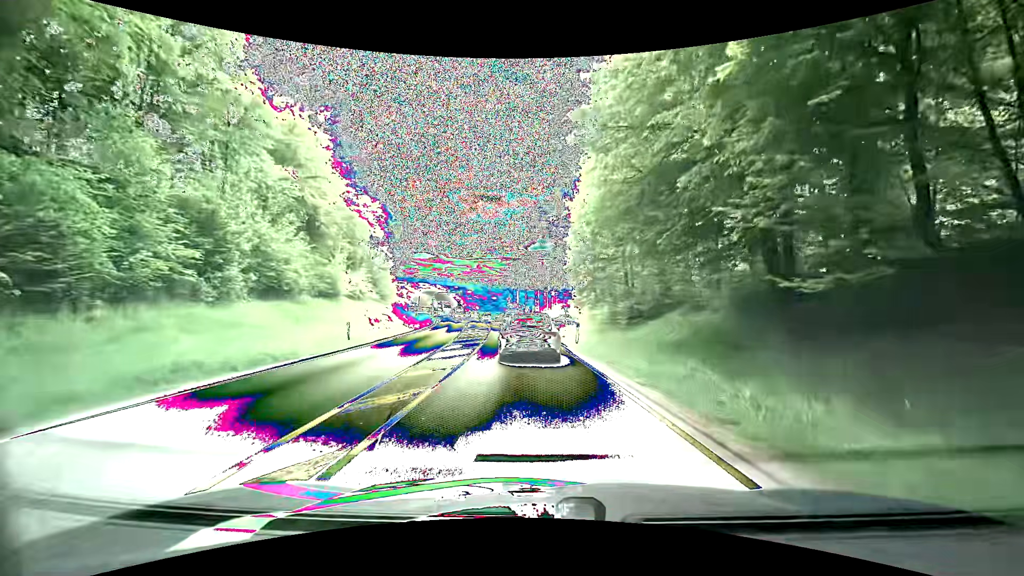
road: primary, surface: asphalt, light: Day
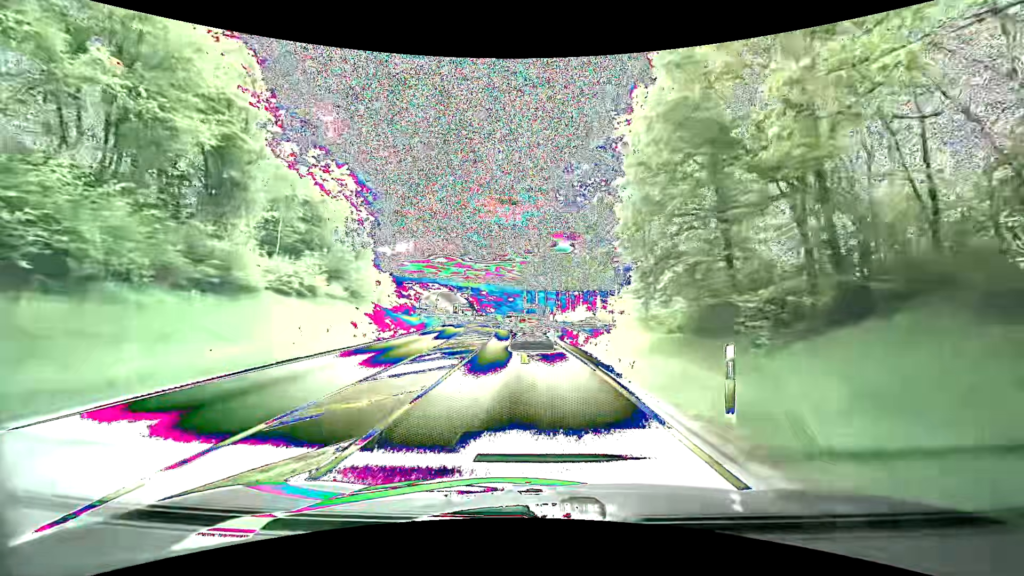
(-0.8, +17.0) m; -4°
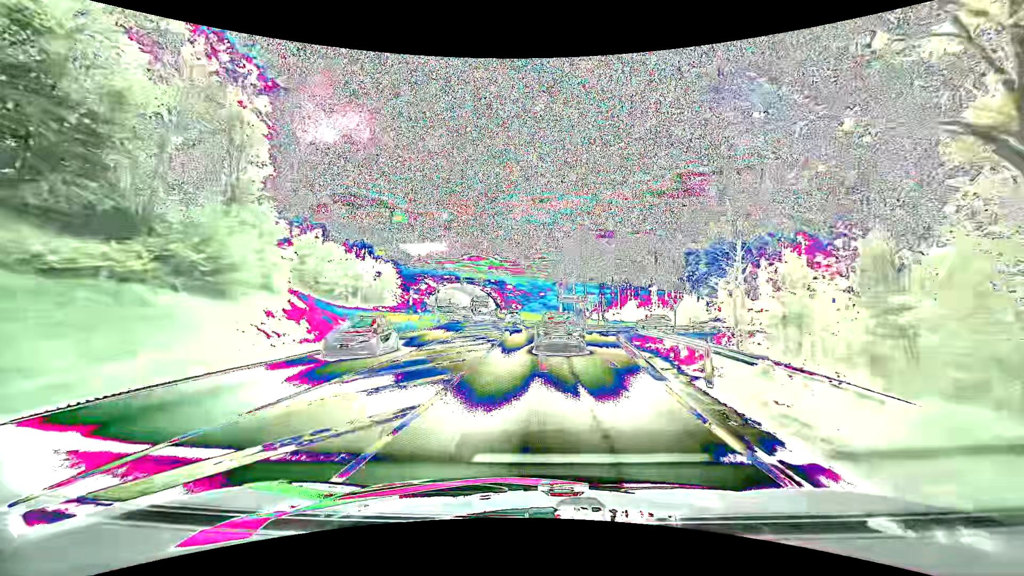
(-0.9, +27.8) m; -4°
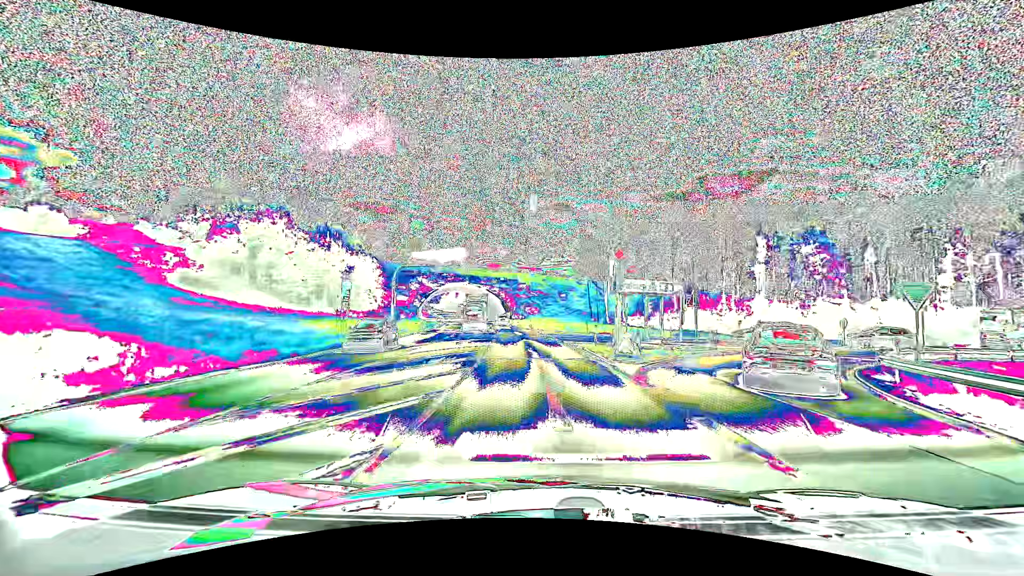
(-0.3, +27.4) m; -2°
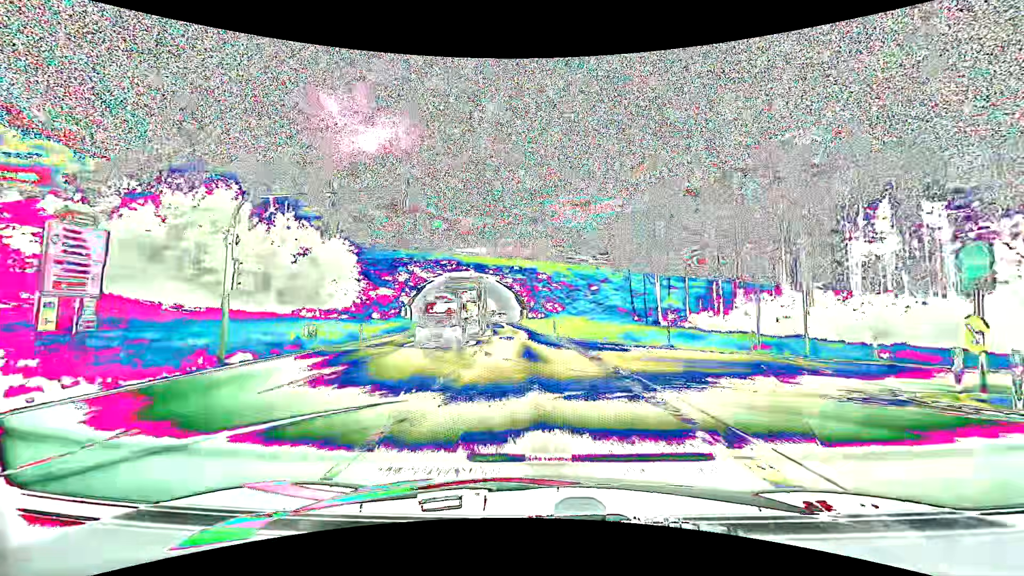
(-0.4, +24.3) m; -2°
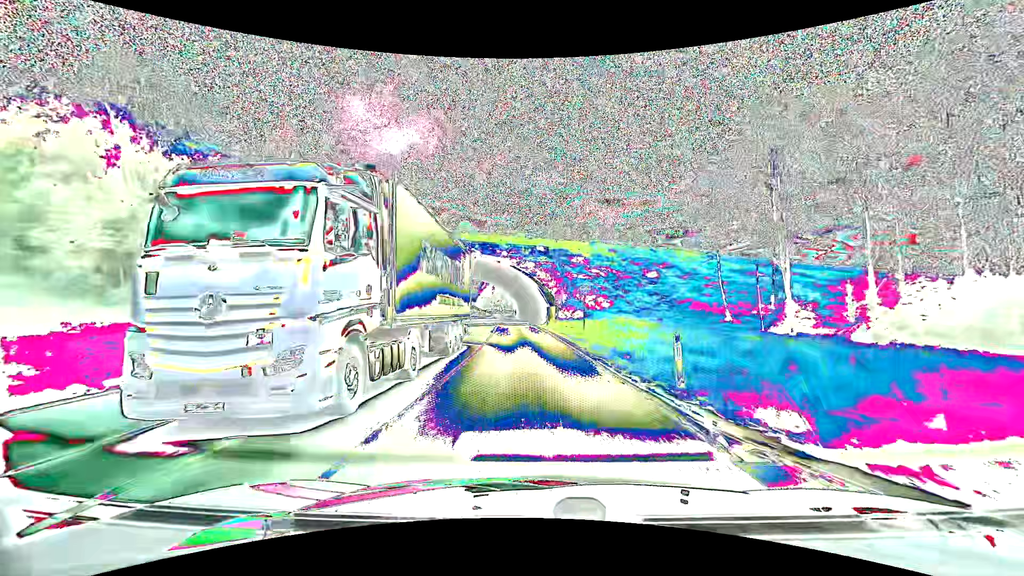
(-0.7, +26.4) m; -3°
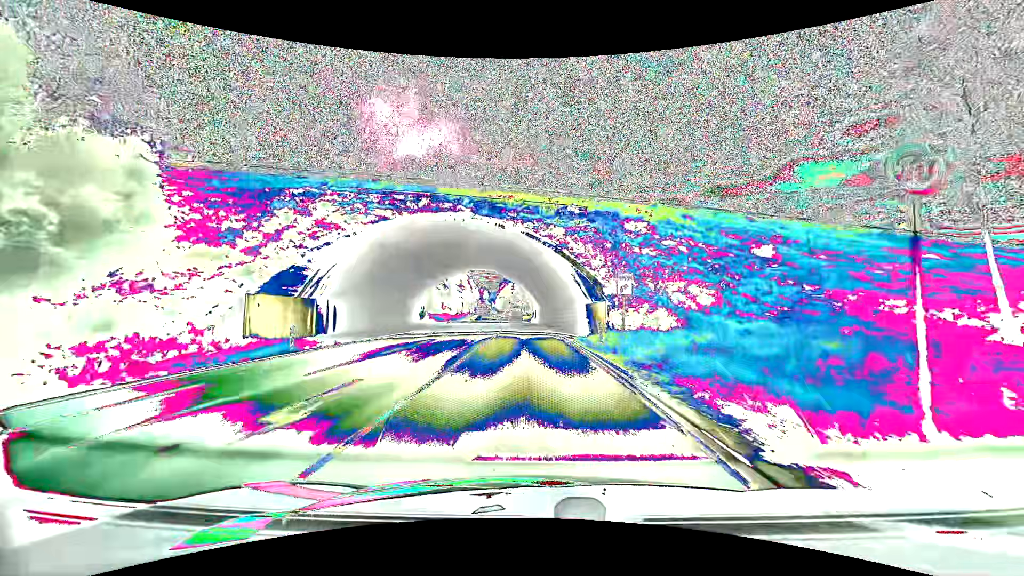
(-0.6, +25.6) m; -3°
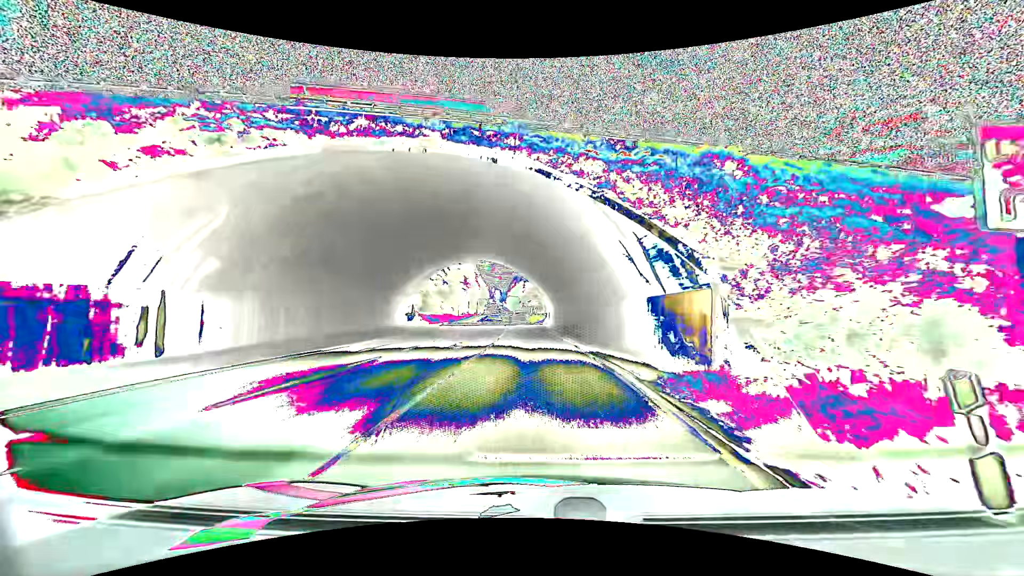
(-0.2, +15.7) m; -2°
(0, +10) (0, +20) (-1, +30) (-2, +40) (-2, +50) (-3, +60) (-3, +70) (-4, +80) (-5, +90) (-5, +100) m
